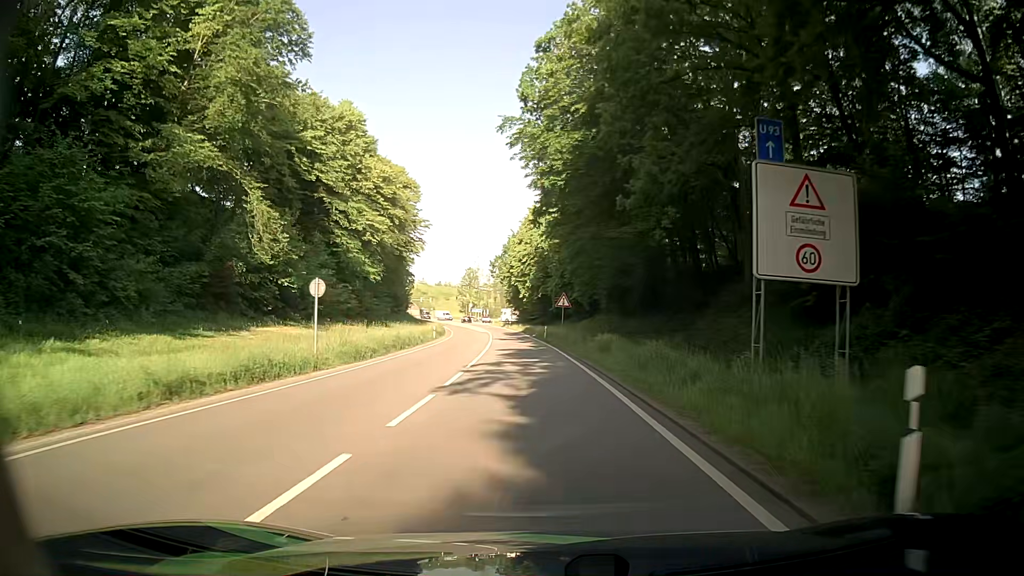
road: primary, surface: asphalt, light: Day
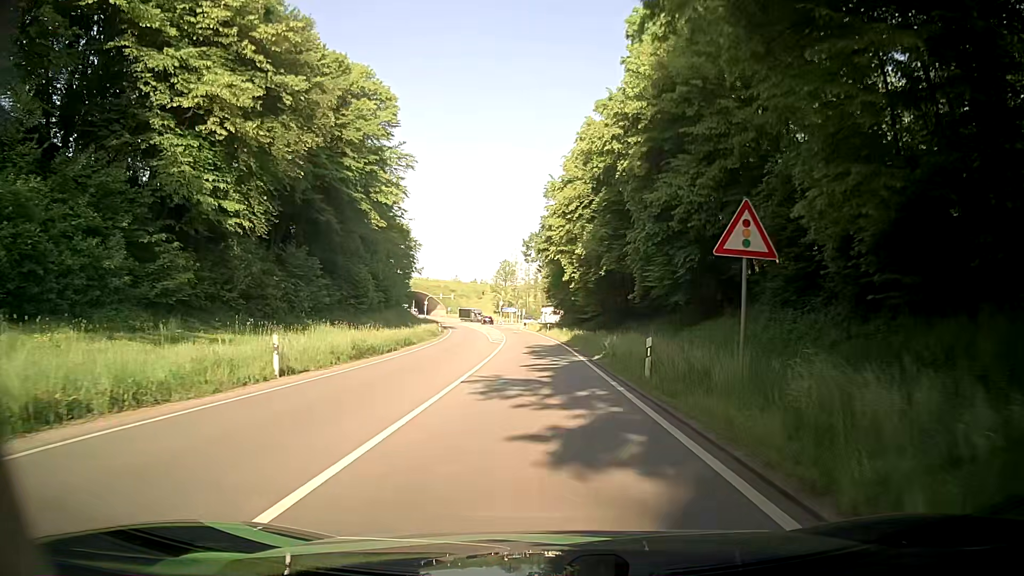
(-1.7, +38.7) m; -4°
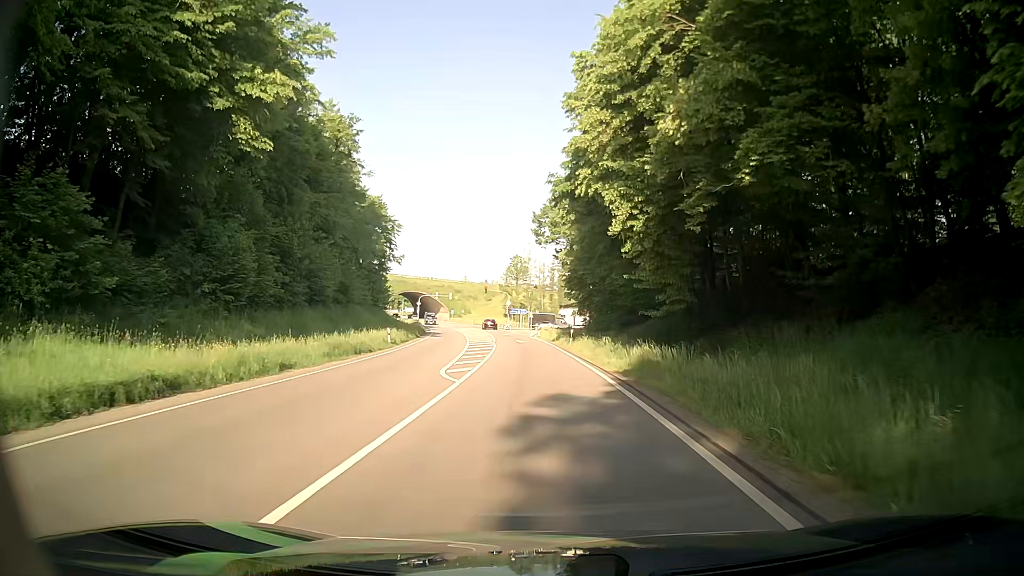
(-0.3, +26.9) m; -1°
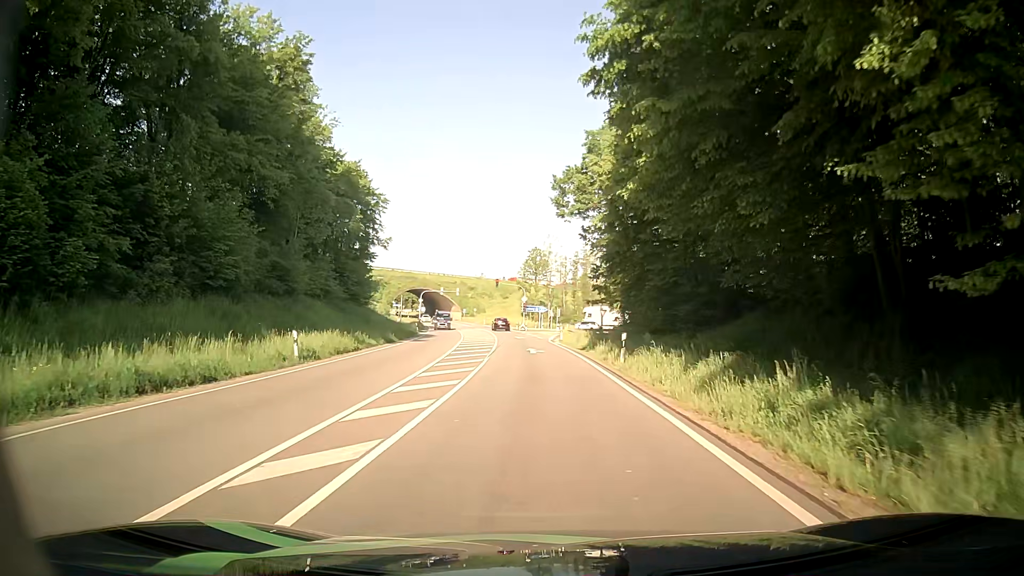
(-0.5, +17.7) m; -2°
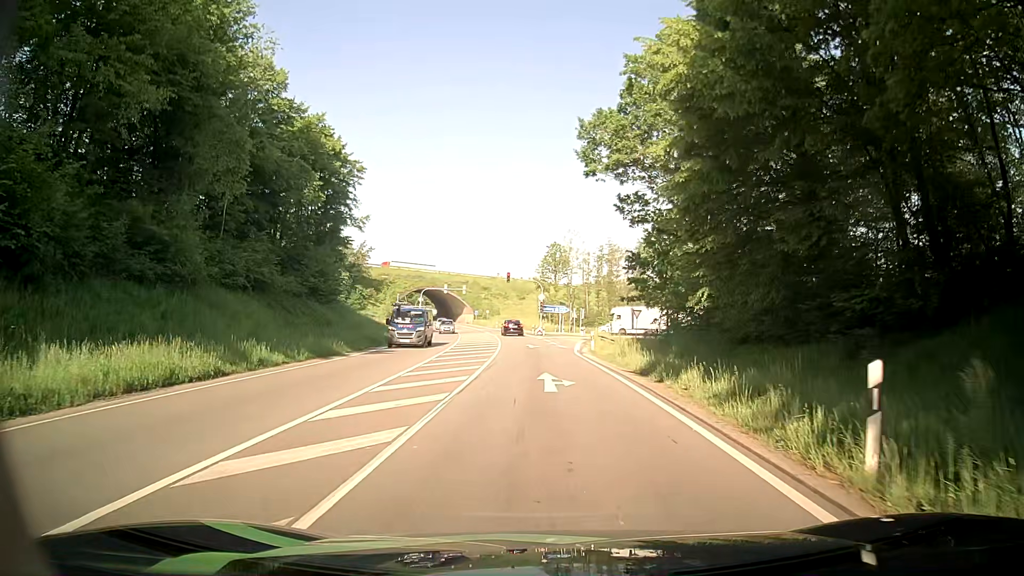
(-0.5, +15.8) m; -2°
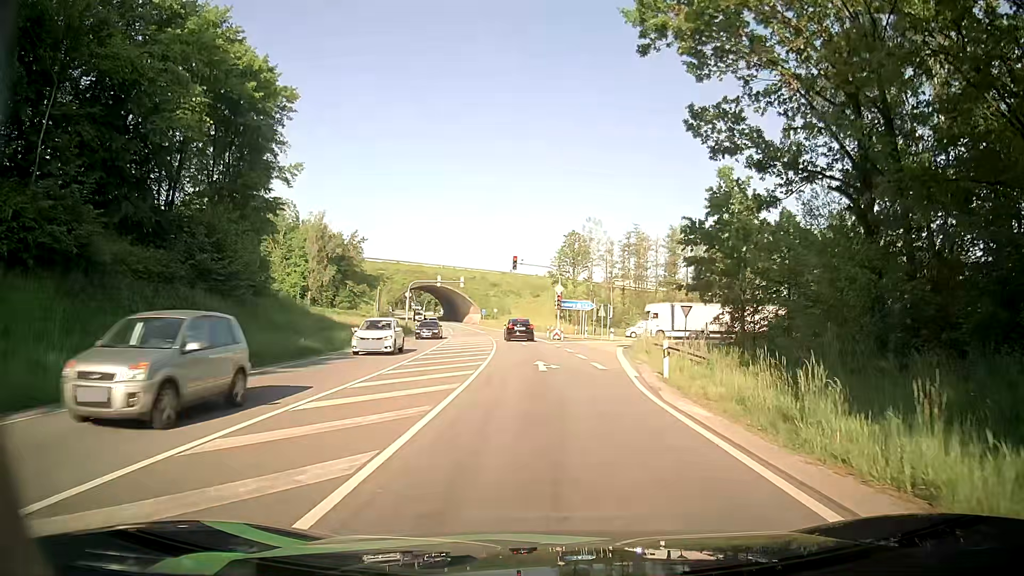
(-0.5, +18.5) m; -2°
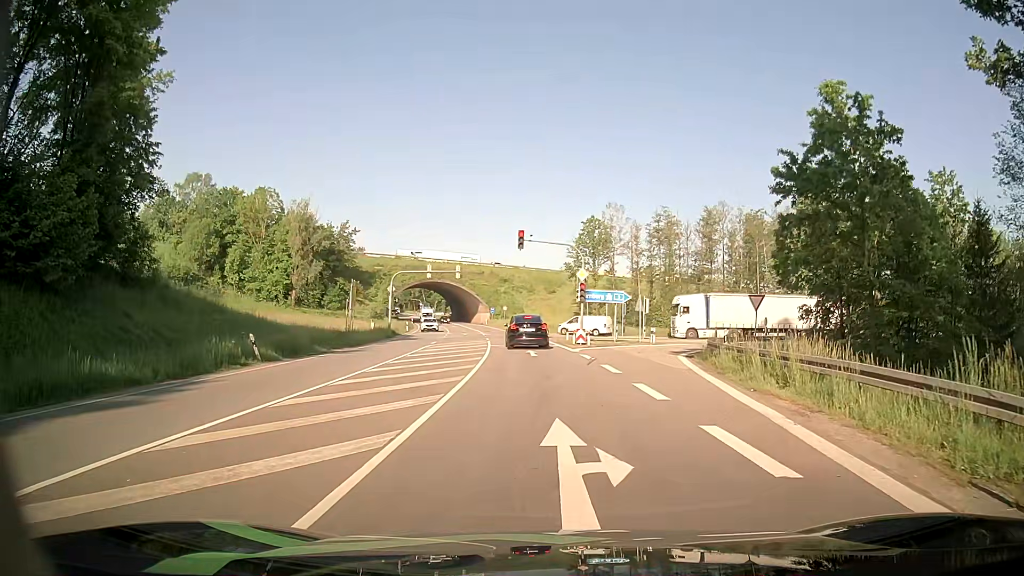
(-0.1, +15.1) m; -1°
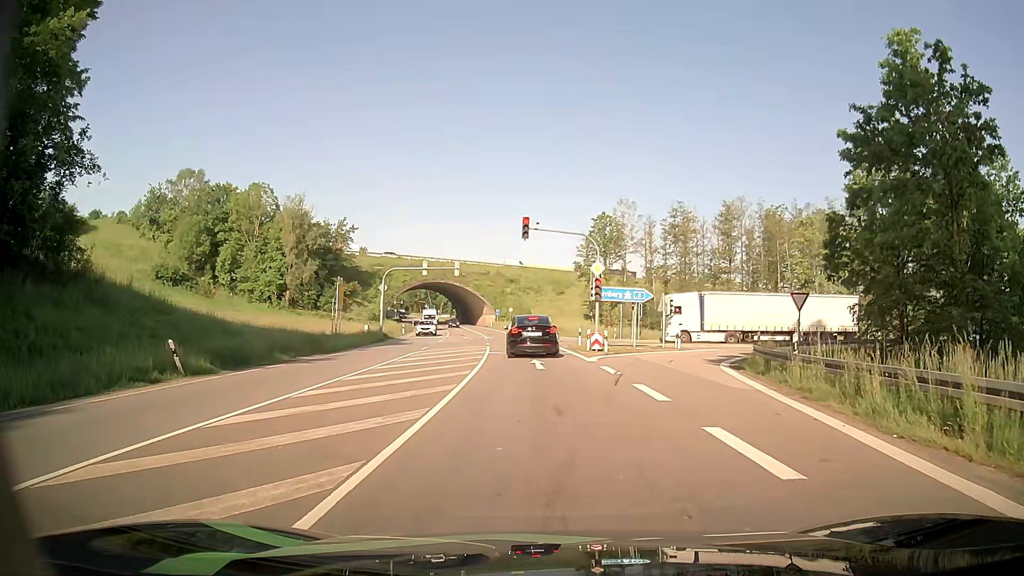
(0.0, +5.9) m; 0°
